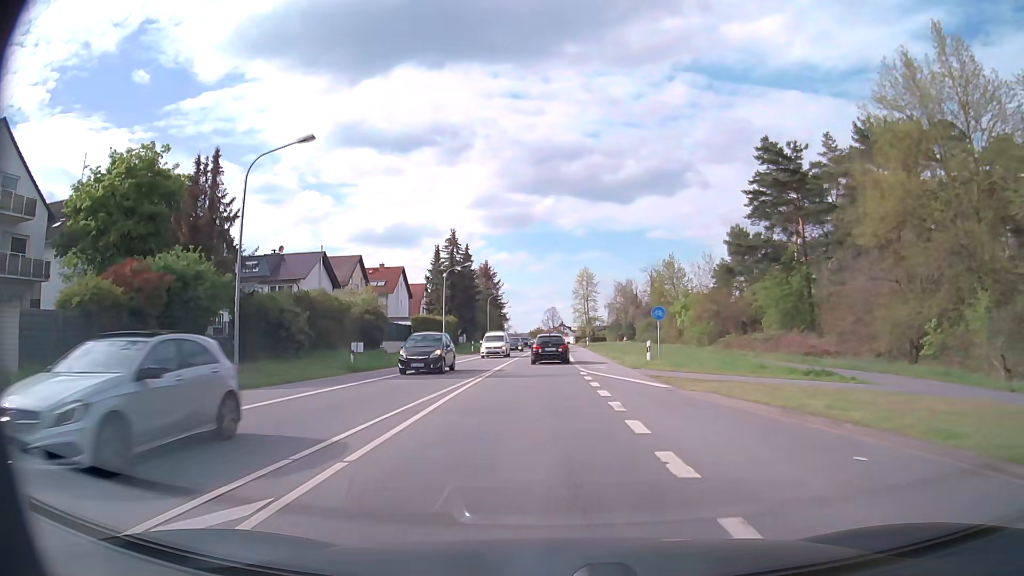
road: primary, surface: asphalt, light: Day
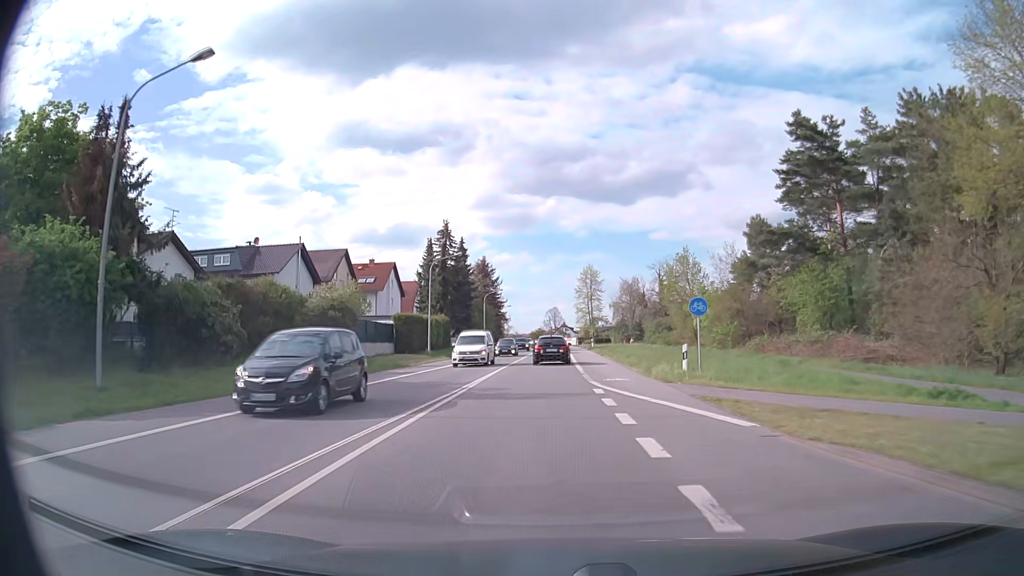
(0.0, +7.6) m; 0°
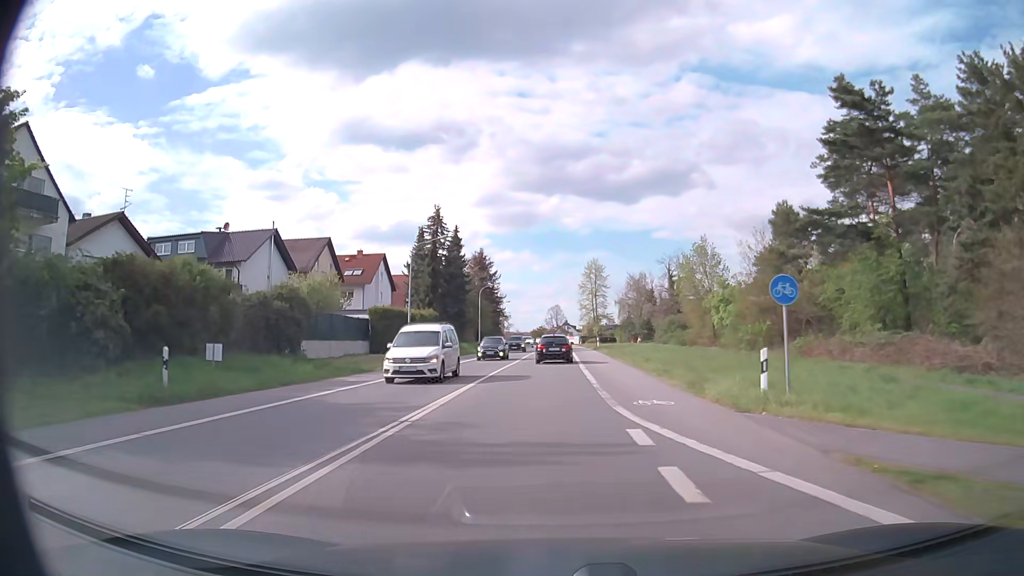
(0.0, +7.8) m; 0°
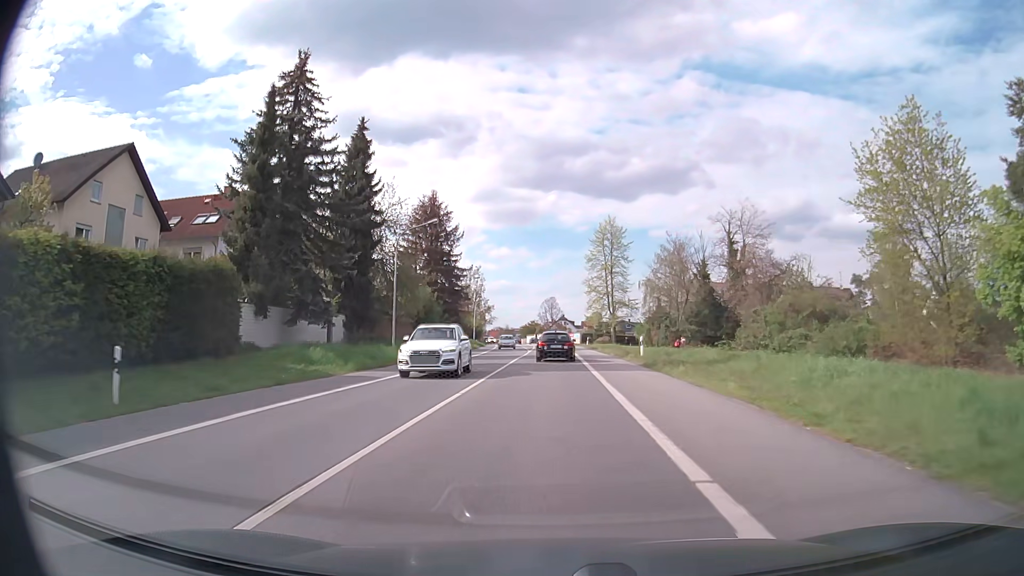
(+0.2, +41.1) m; +1°
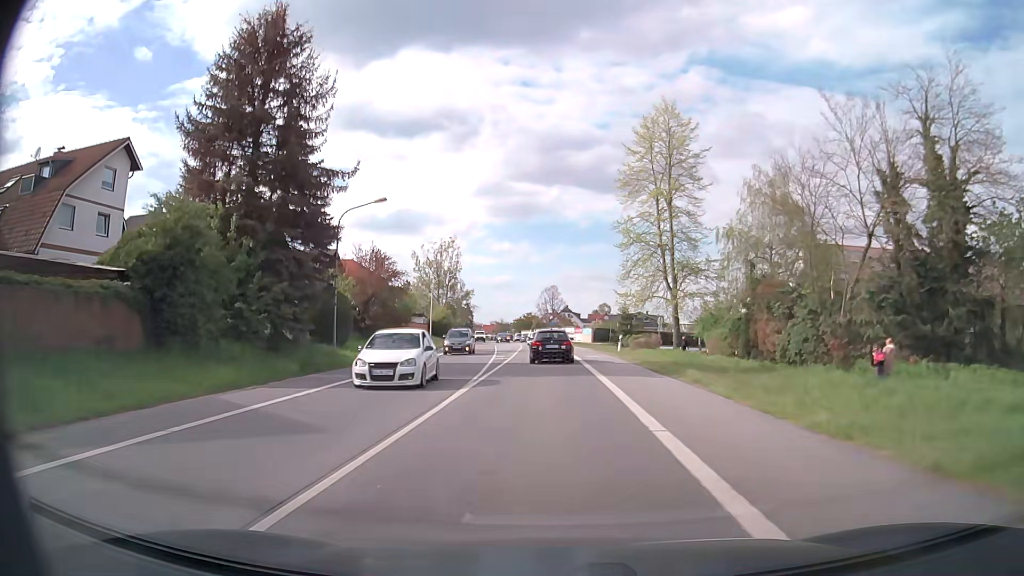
(+0.2, +40.9) m; 0°
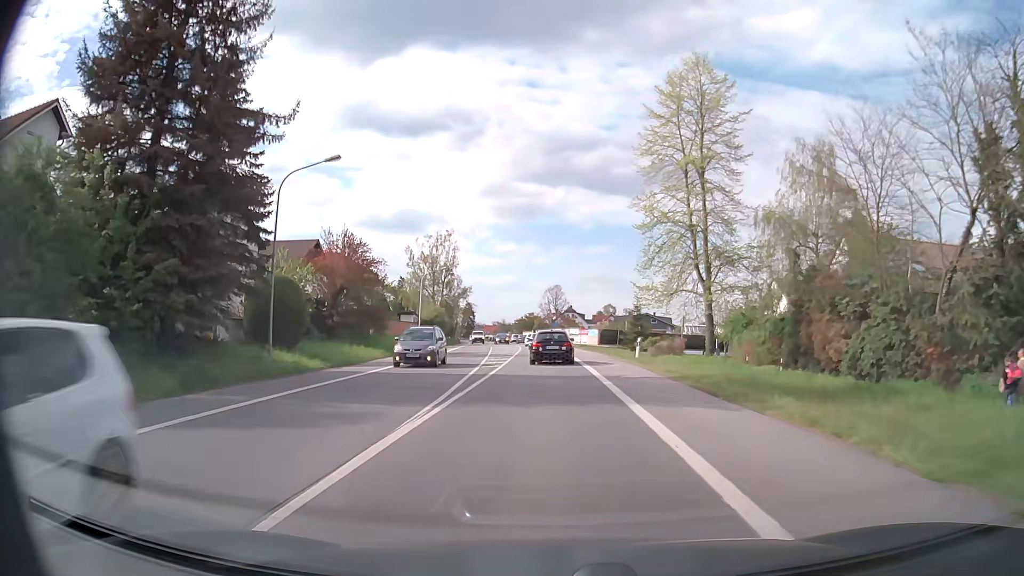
(0.0, +7.9) m; 0°
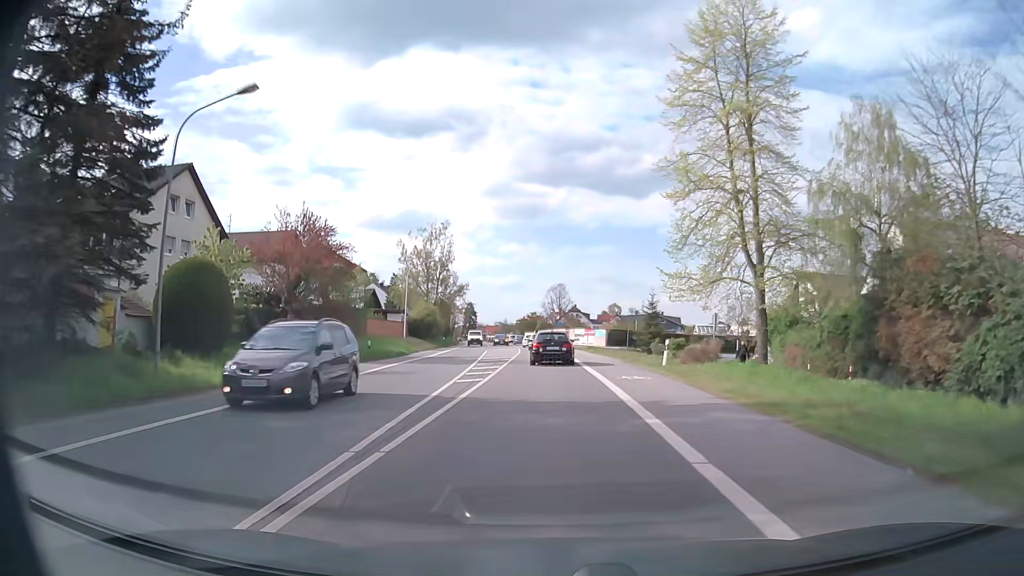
(0.0, +7.8) m; 0°
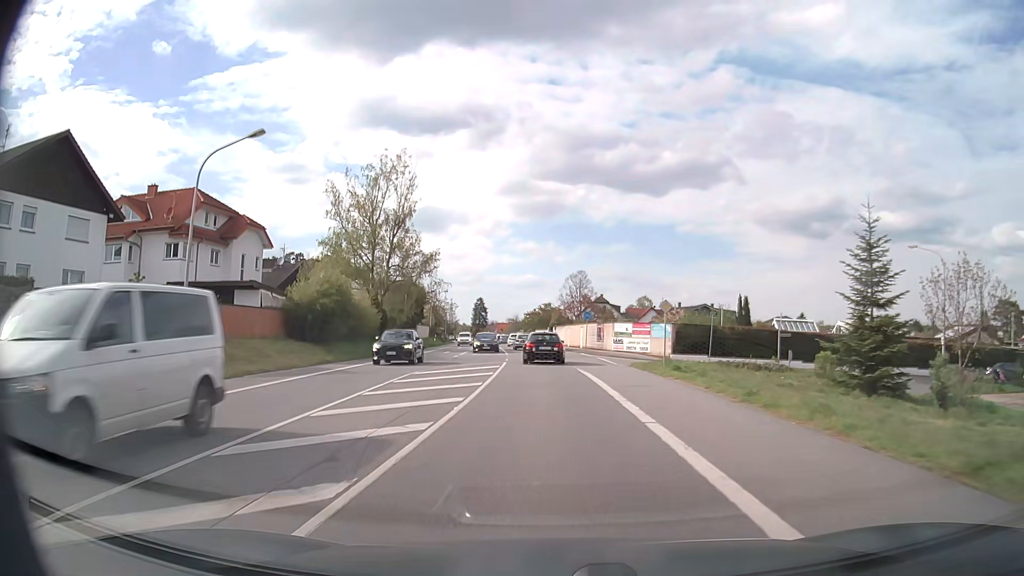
(-0.5, +38.1) m; -2°
(0, +10) (0, +20) (-1, +30) (-1, +40) (-2, +50) (-3, +60) (-4, +70) (-5, +80) (-6, +90) (-7, +100) m
